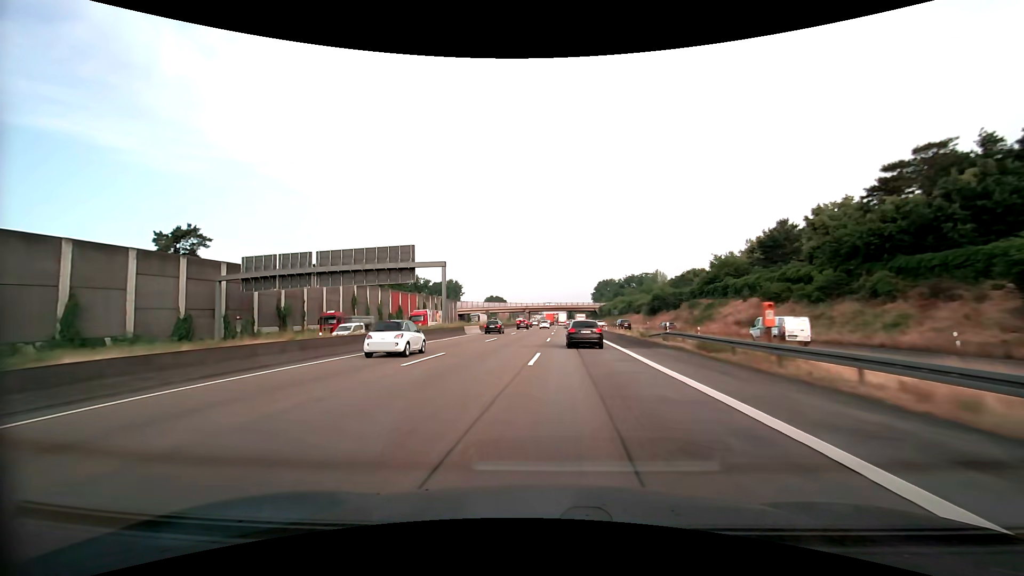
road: motorway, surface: asphalt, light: Day
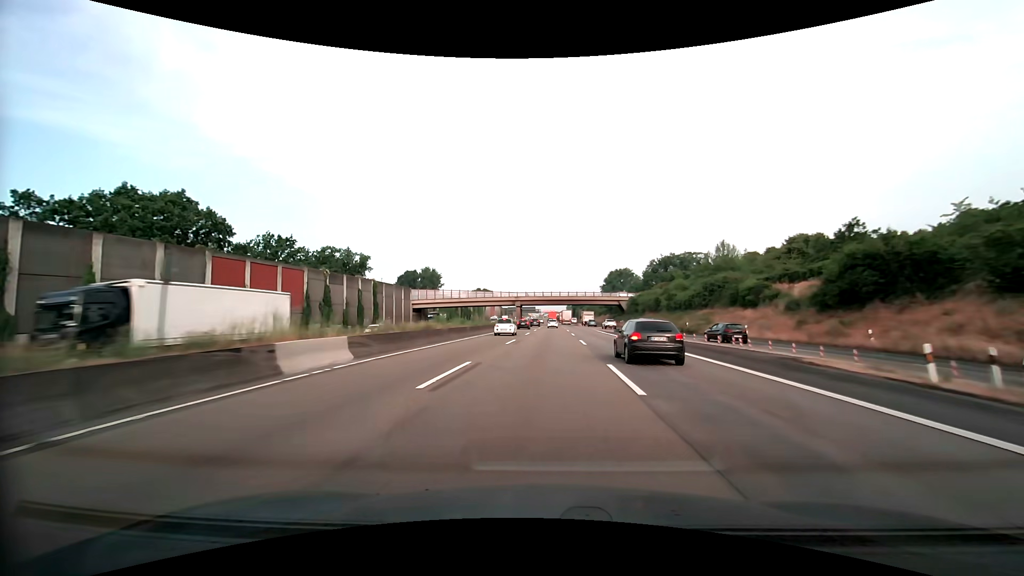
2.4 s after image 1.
(-0.5, +59.7) m; 0°
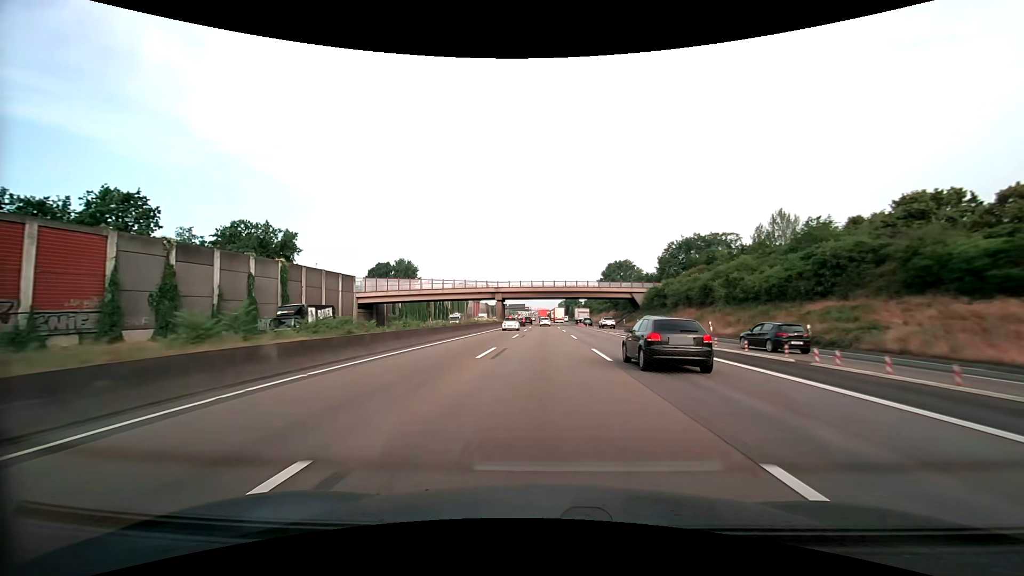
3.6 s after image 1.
(+0.3, +28.8) m; +1°
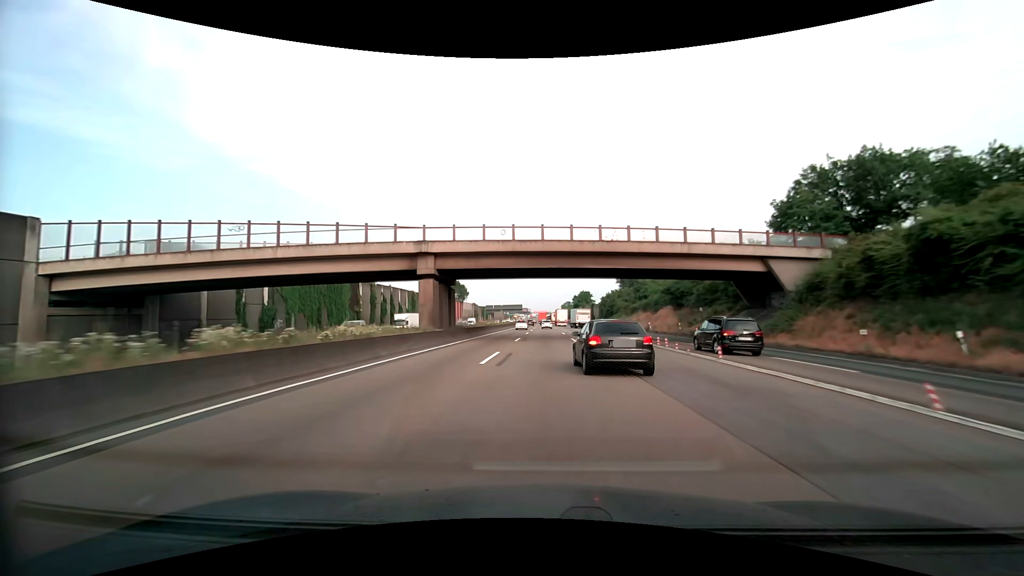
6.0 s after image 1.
(+0.2, +54.7) m; 0°
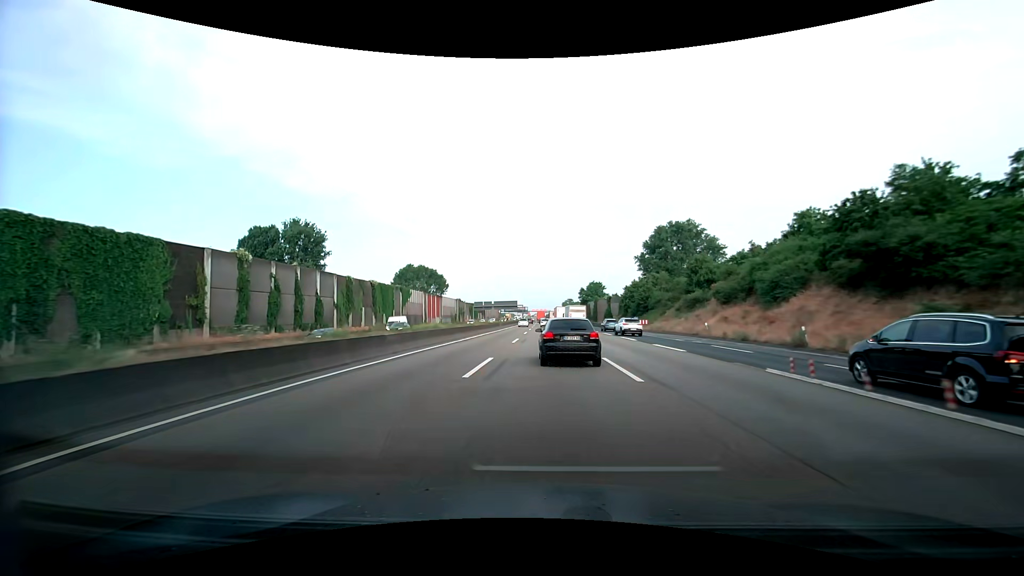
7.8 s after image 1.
(-0.1, +40.3) m; 0°
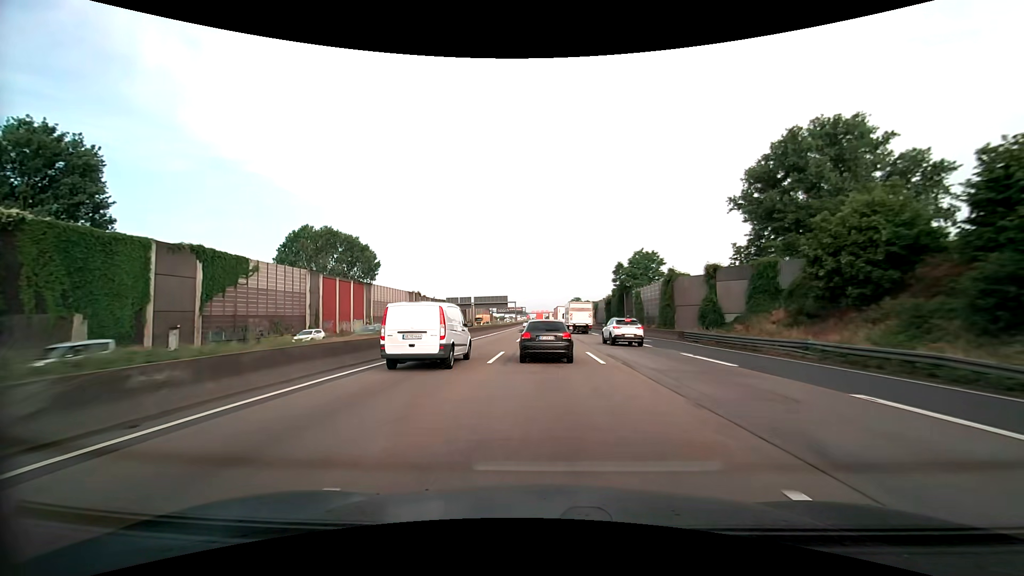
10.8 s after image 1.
(-0.2, +67.5) m; 0°
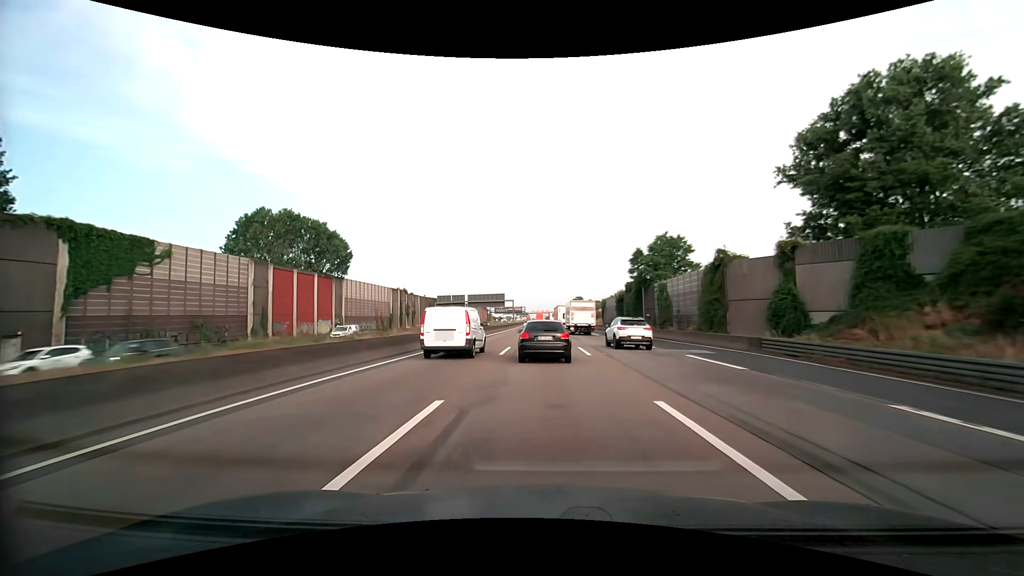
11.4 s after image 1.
(0.0, +13.6) m; 0°
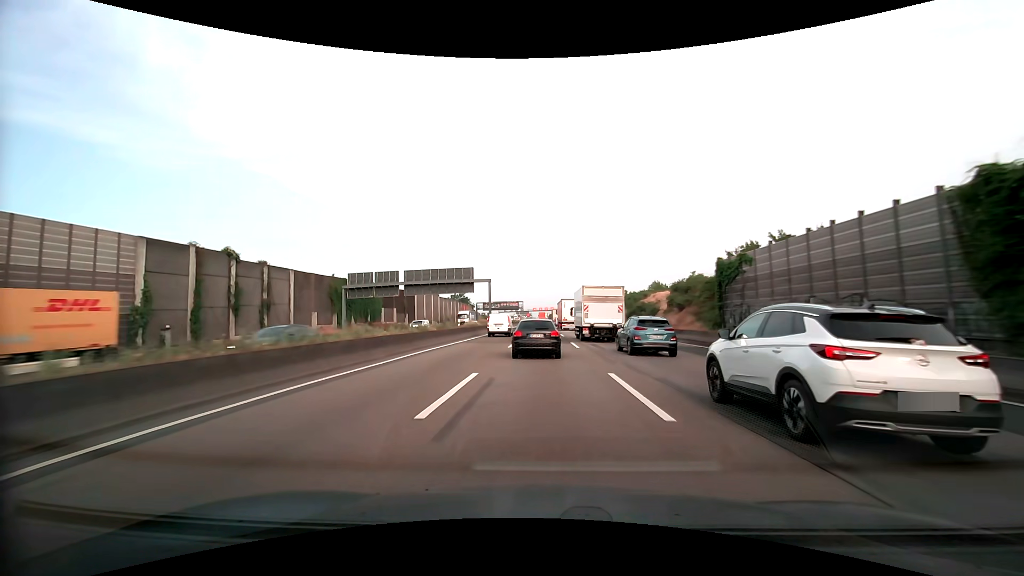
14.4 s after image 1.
(-0.1, +67.5) m; 0°
(0, +10) (0, +20) (0, +30) (0, +40) (0, +50) (0, +60) (0, +70) (0, +80) (0, +90) (0, +100) m
